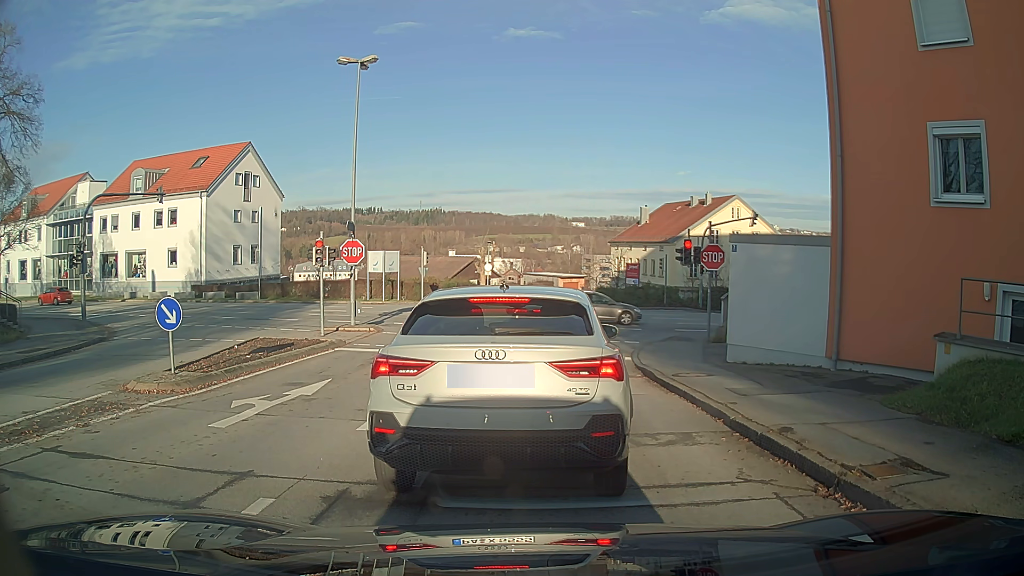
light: Day
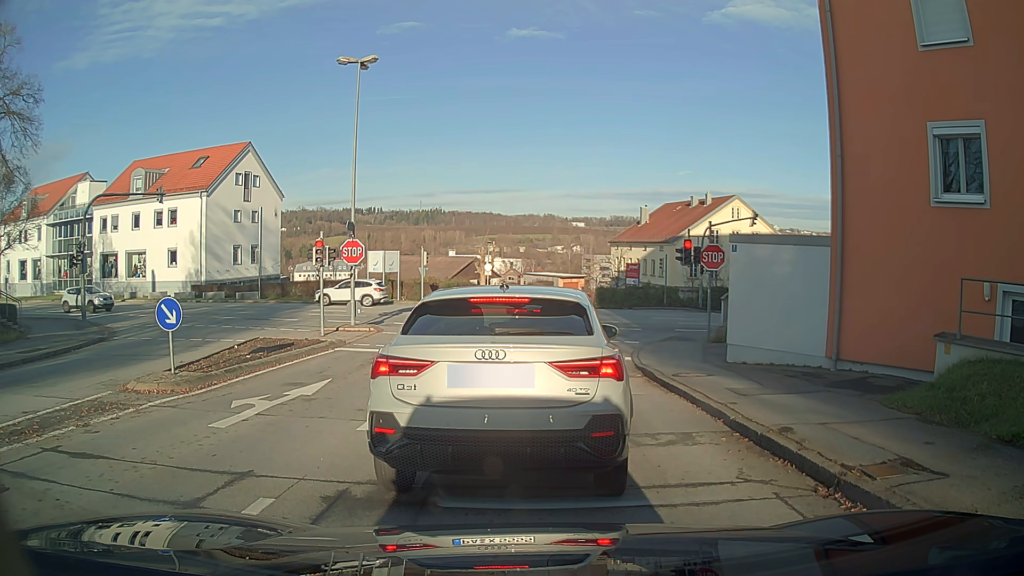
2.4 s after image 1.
(0.0, 0.0) m; 0°
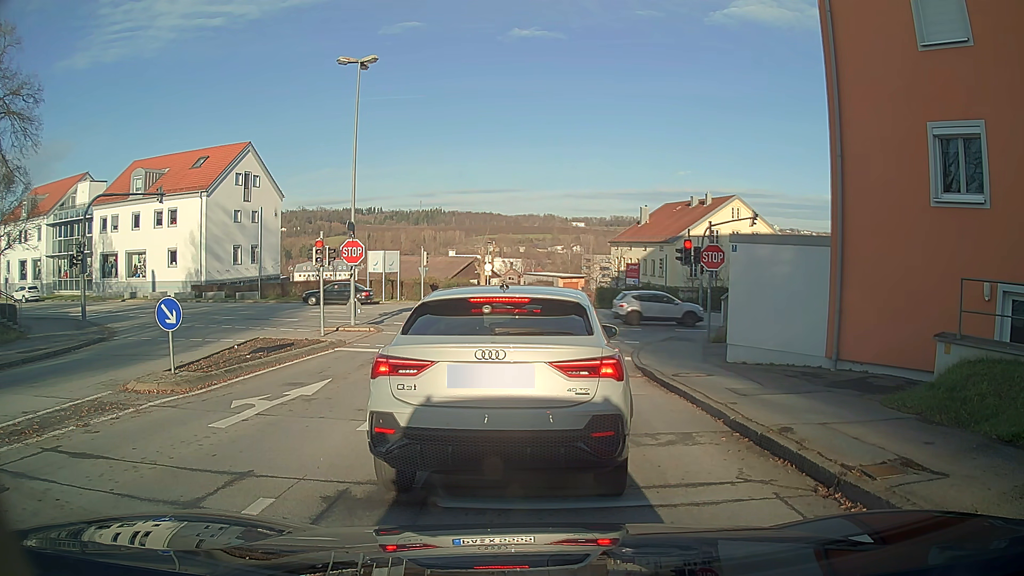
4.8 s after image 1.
(0.0, 0.0) m; 0°
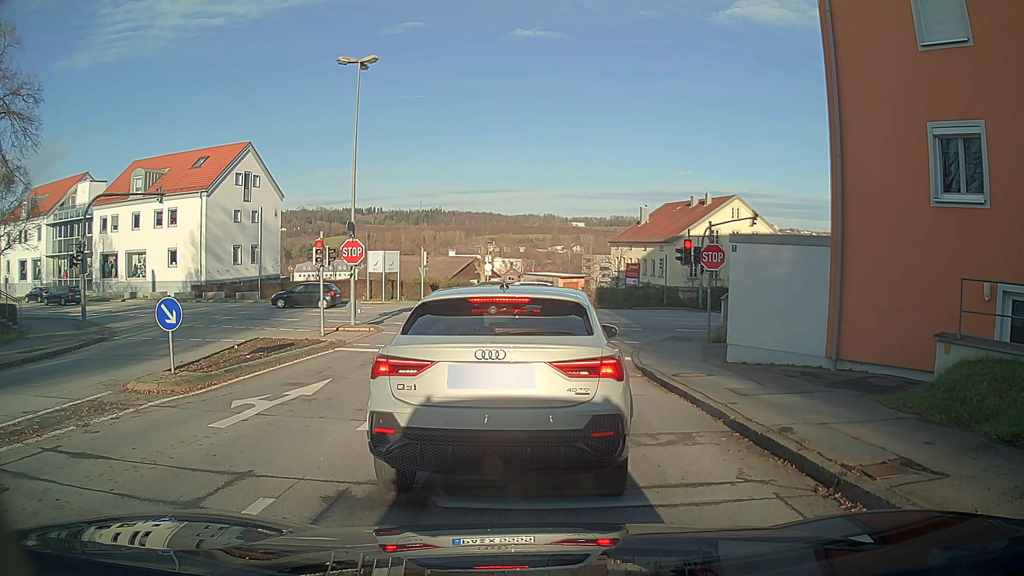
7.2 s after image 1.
(0.0, 0.0) m; 0°
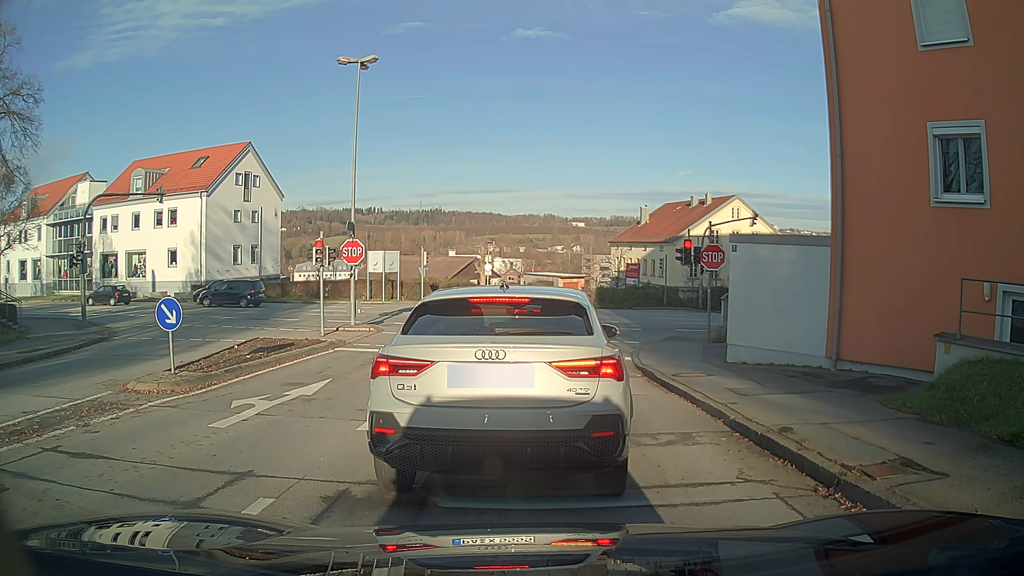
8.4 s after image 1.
(0.0, 0.0) m; 0°
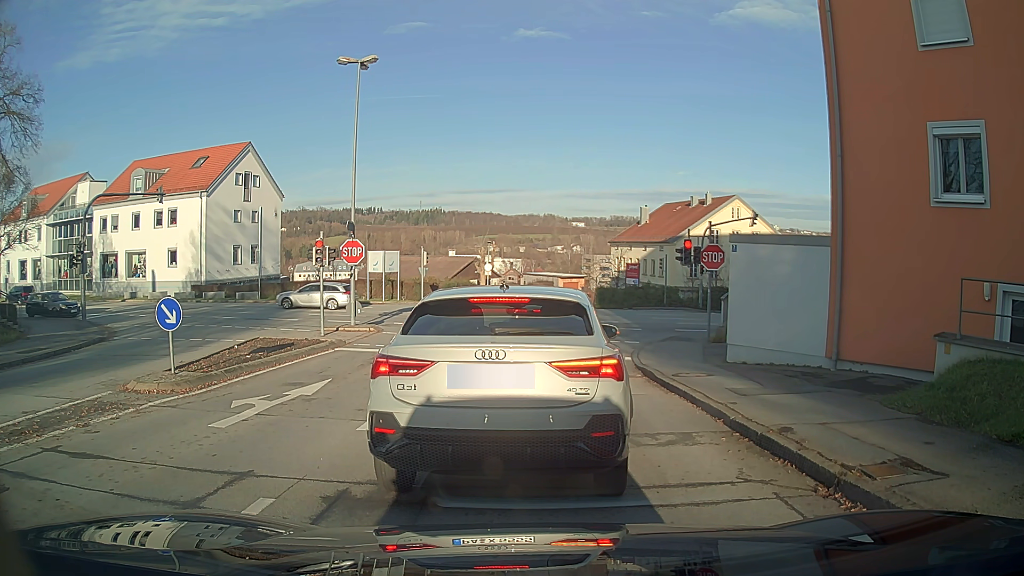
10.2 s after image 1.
(0.0, 0.0) m; 0°
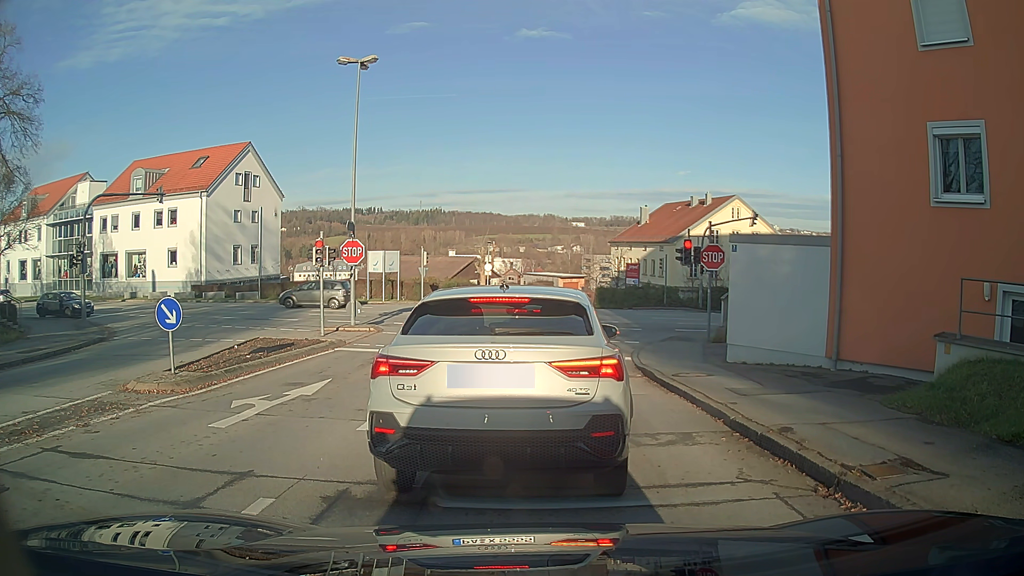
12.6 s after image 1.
(0.0, 0.0) m; 0°
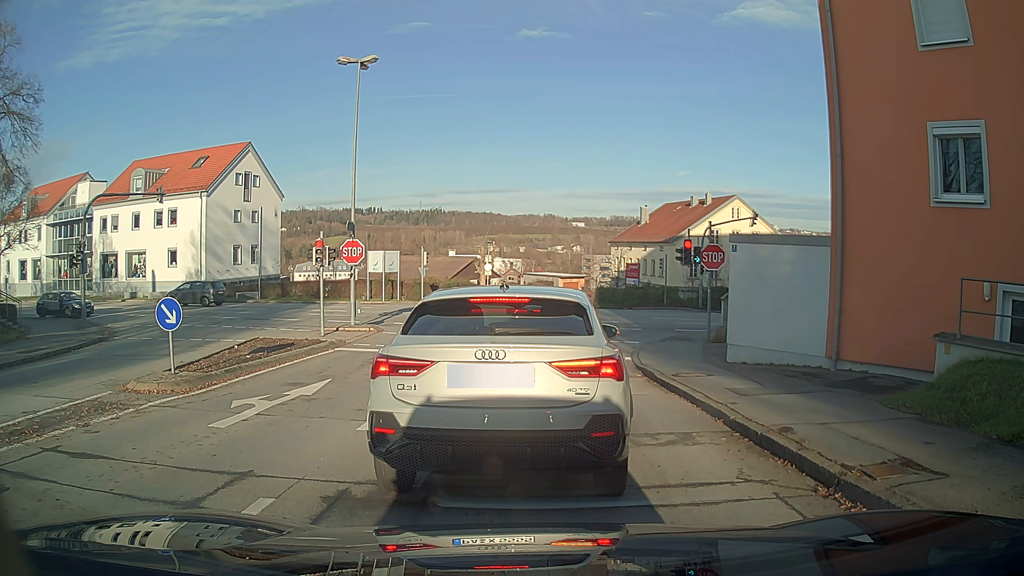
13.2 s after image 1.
(0.0, 0.0) m; 0°
